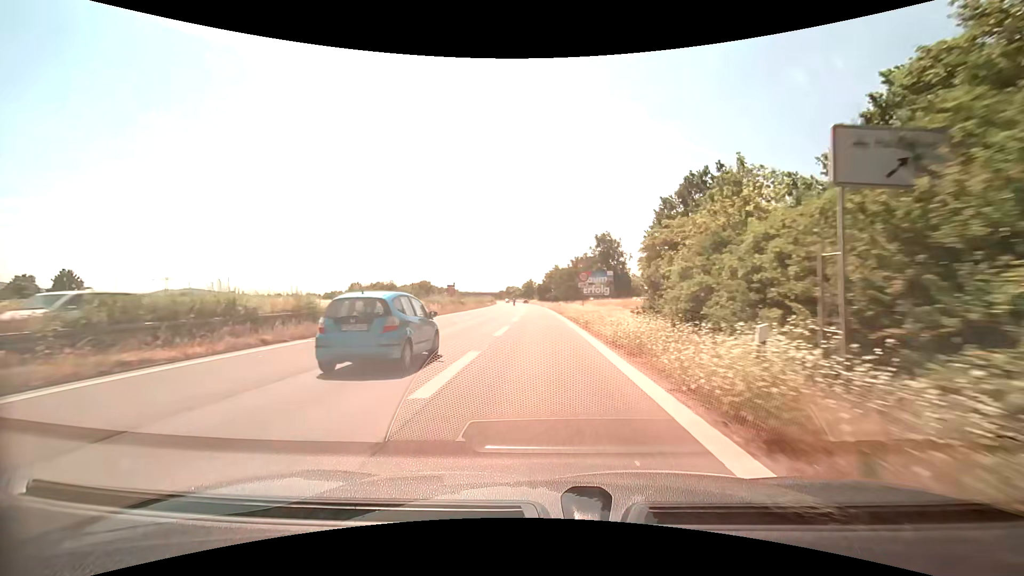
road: trunk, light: Day
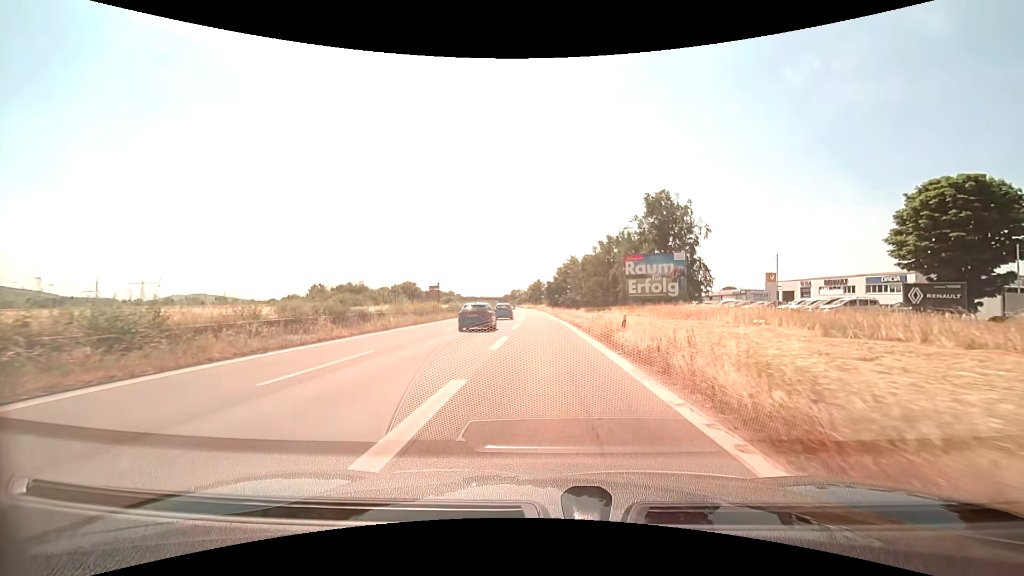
(-0.5, +39.5) m; -1°
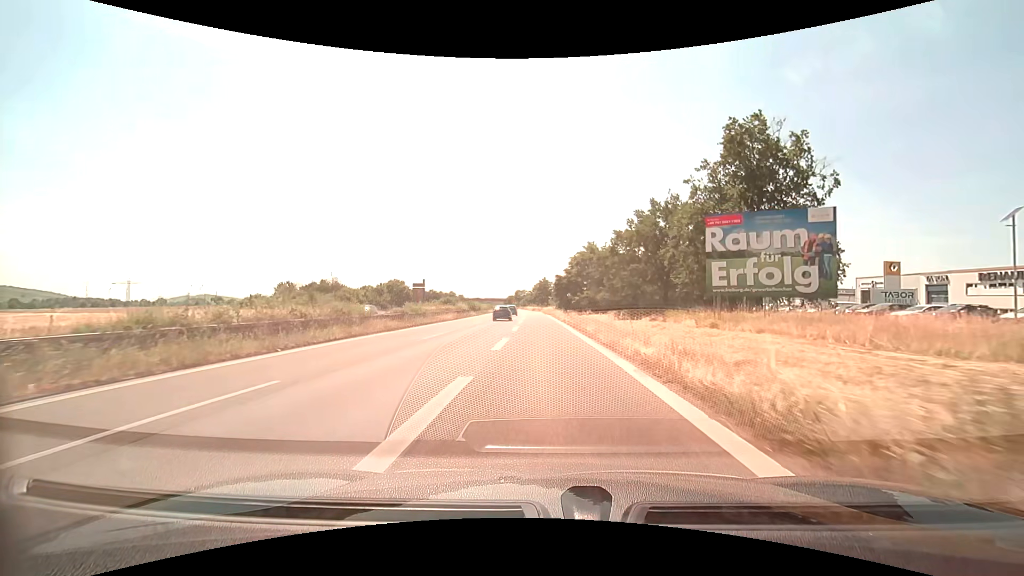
(-0.1, +23.6) m; -1°
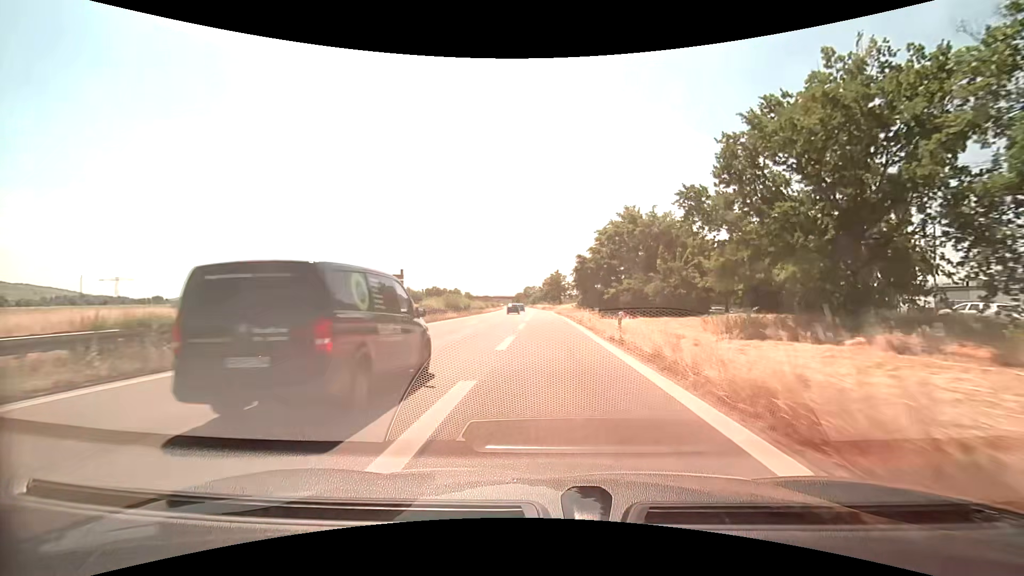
(-0.2, +24.9) m; -1°
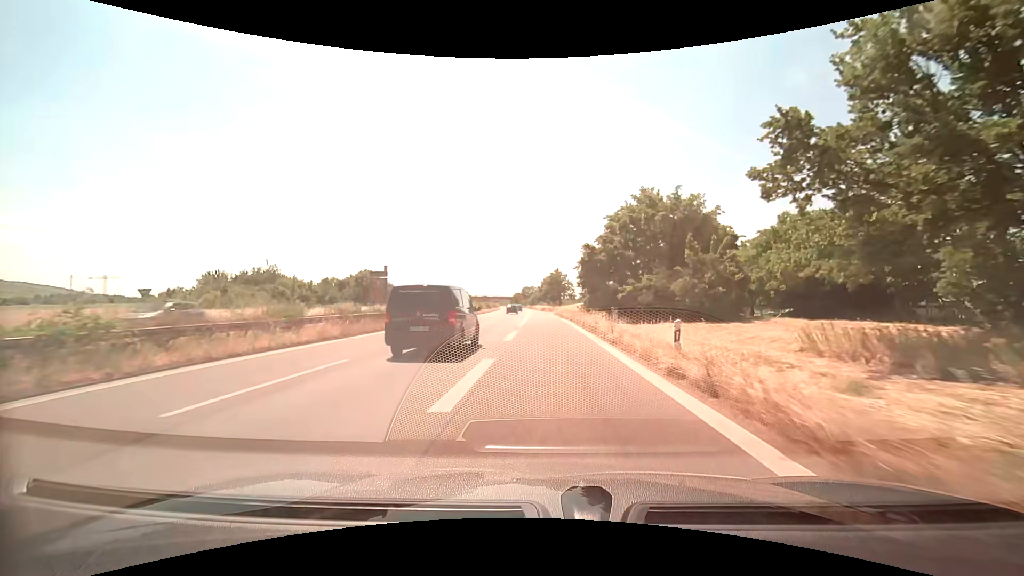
(0.0, +8.3) m; 0°
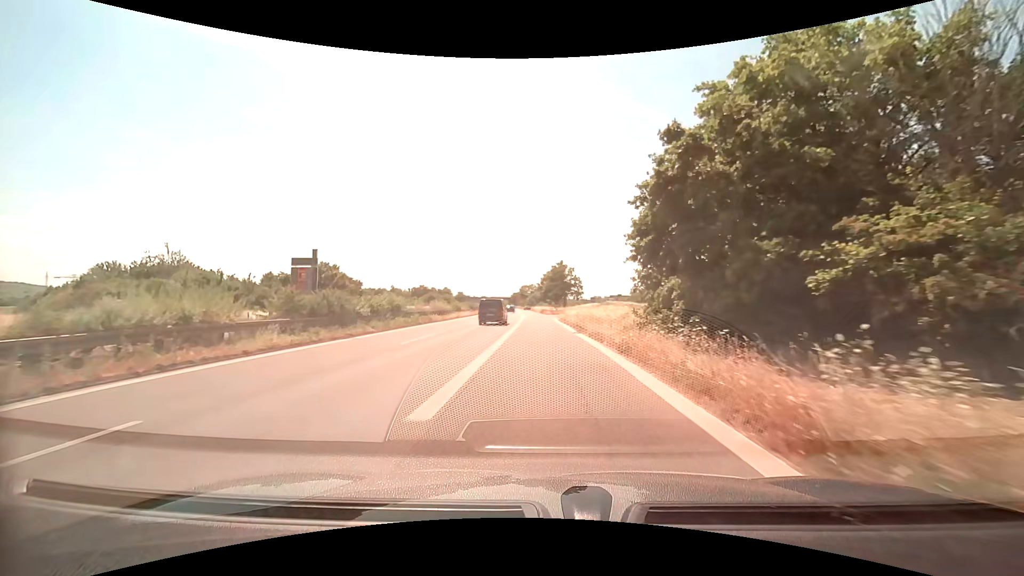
(0.0, +24.0) m; 0°
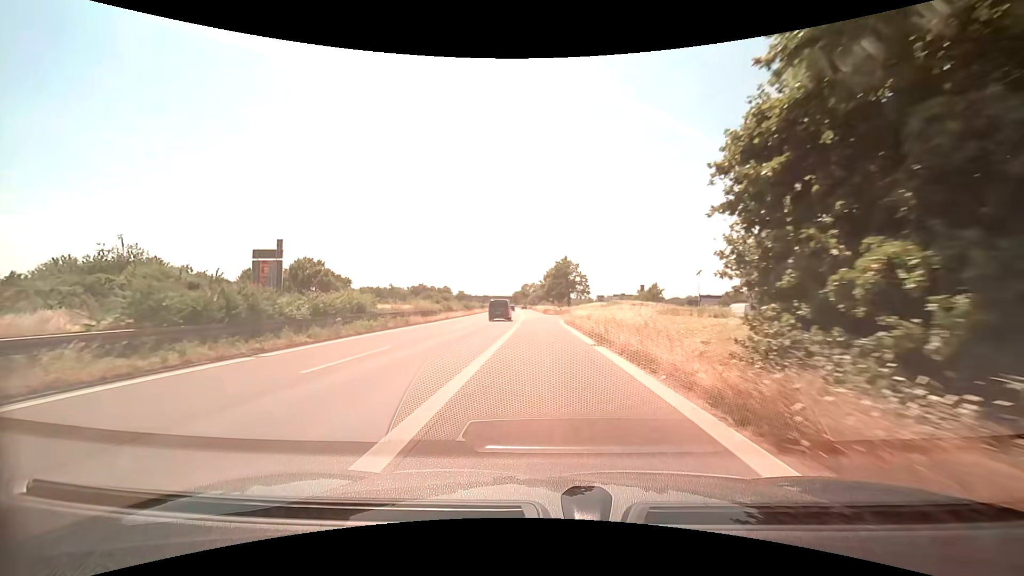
(0.0, +7.6) m; 0°
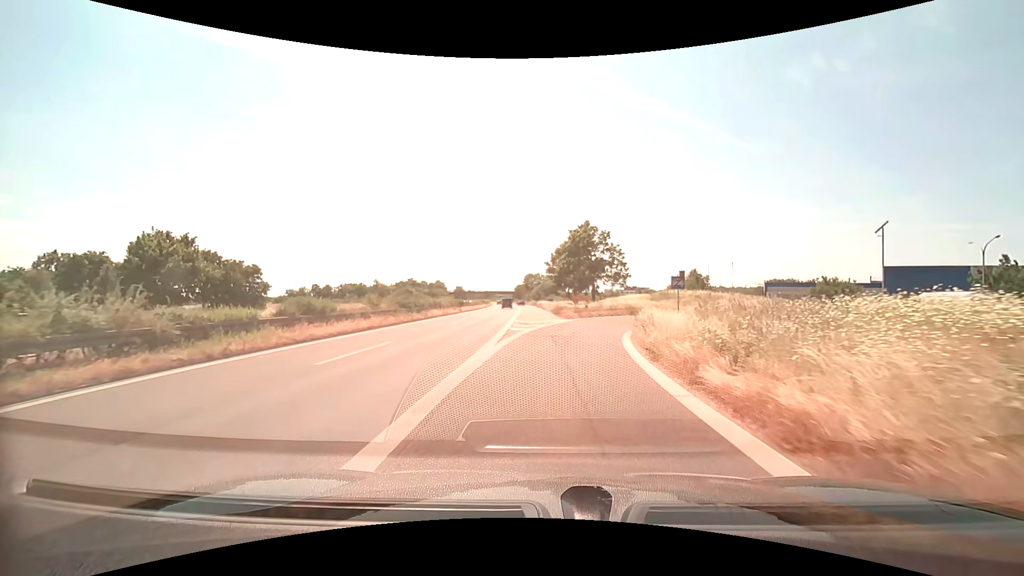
(-0.3, +35.0) m; -1°
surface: asphalt
(0, +10) (+1, +20) (+3, +30) (+7, +39) (+13, +47) (+22, +52) (+31, +56) (+41, +57) (+51, +55) (+60, +51) m
